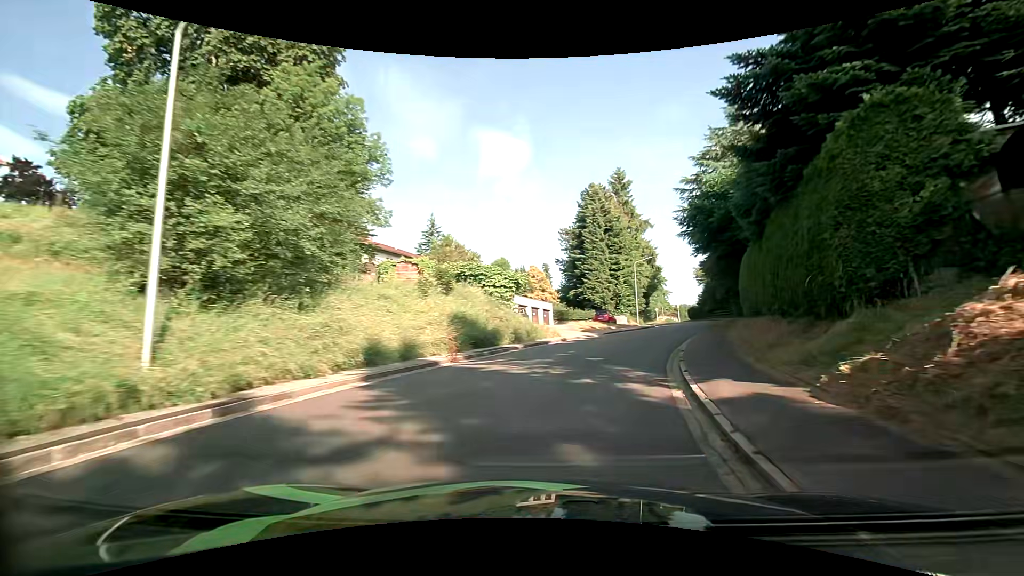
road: tertiary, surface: asphalt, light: Day
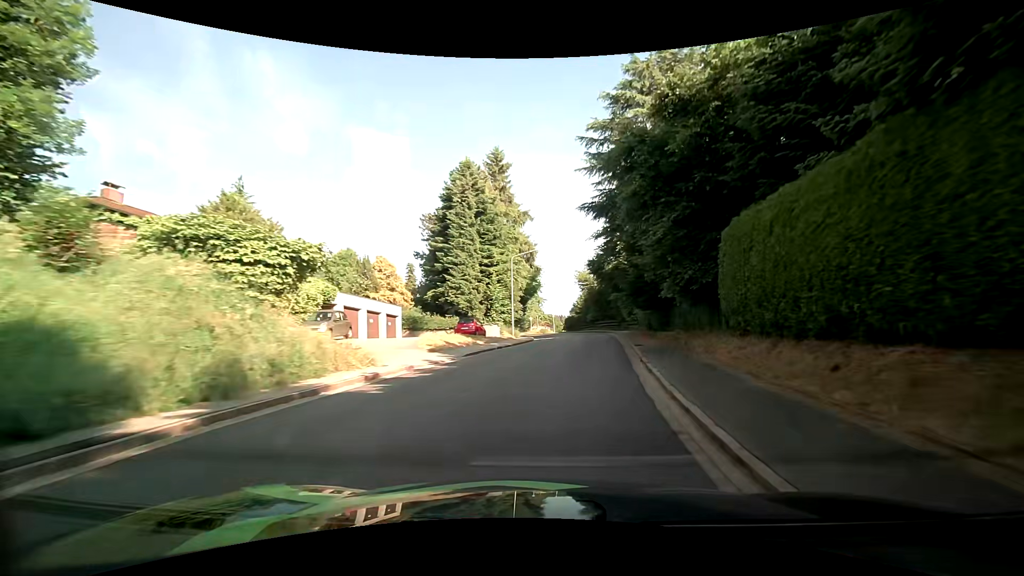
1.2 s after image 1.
(+1.9, +14.3) m; +14°
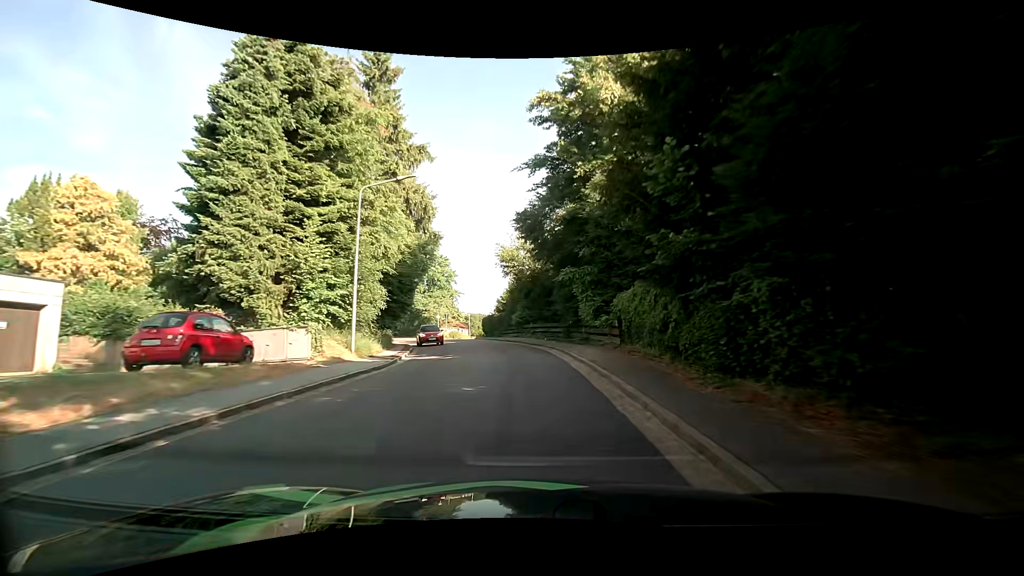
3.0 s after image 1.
(+2.5, +22.7) m; +9°
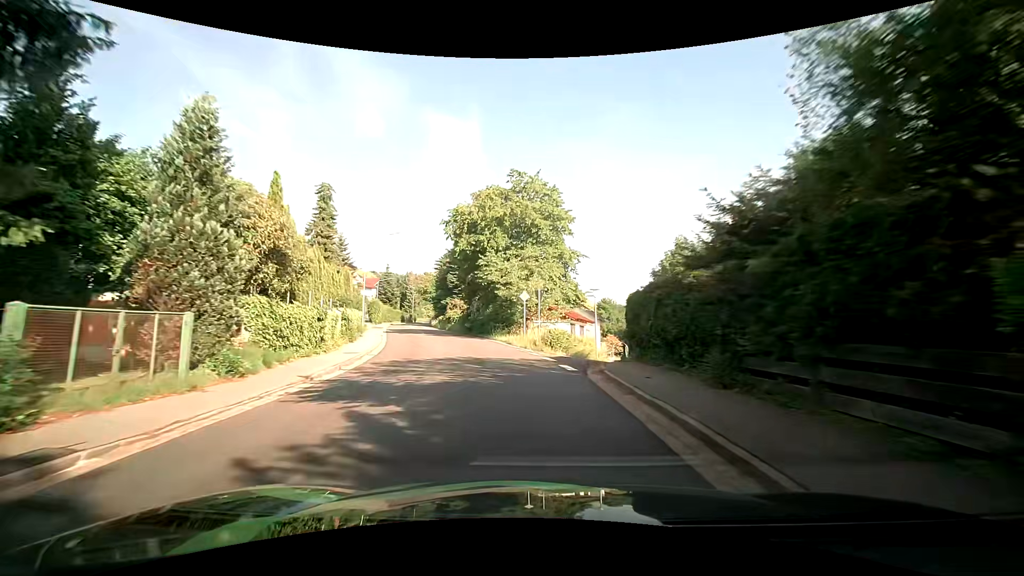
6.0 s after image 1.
(-3.5, +36.8) m; -14°
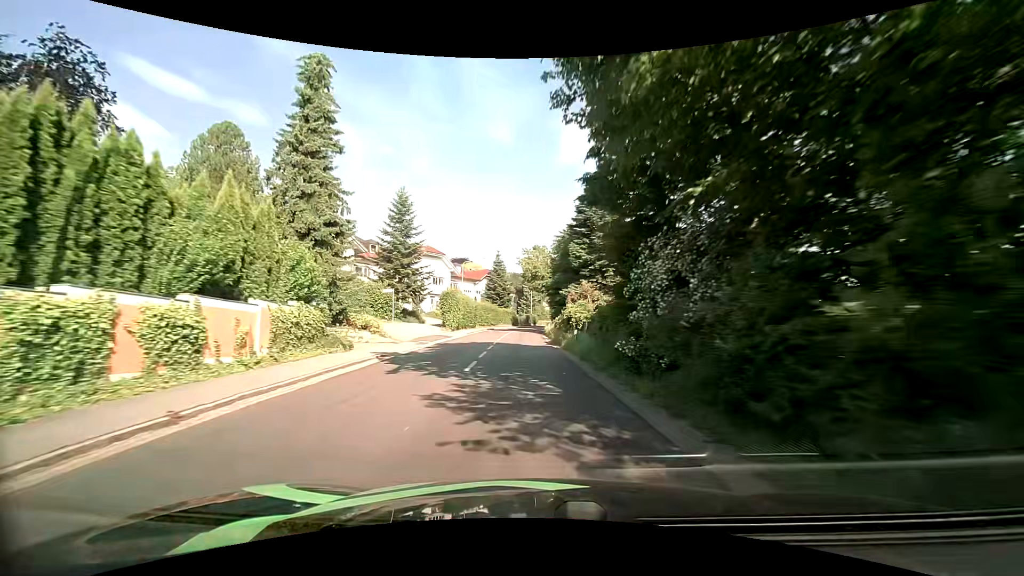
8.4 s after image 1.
(-5.3, +32.9) m; -17°
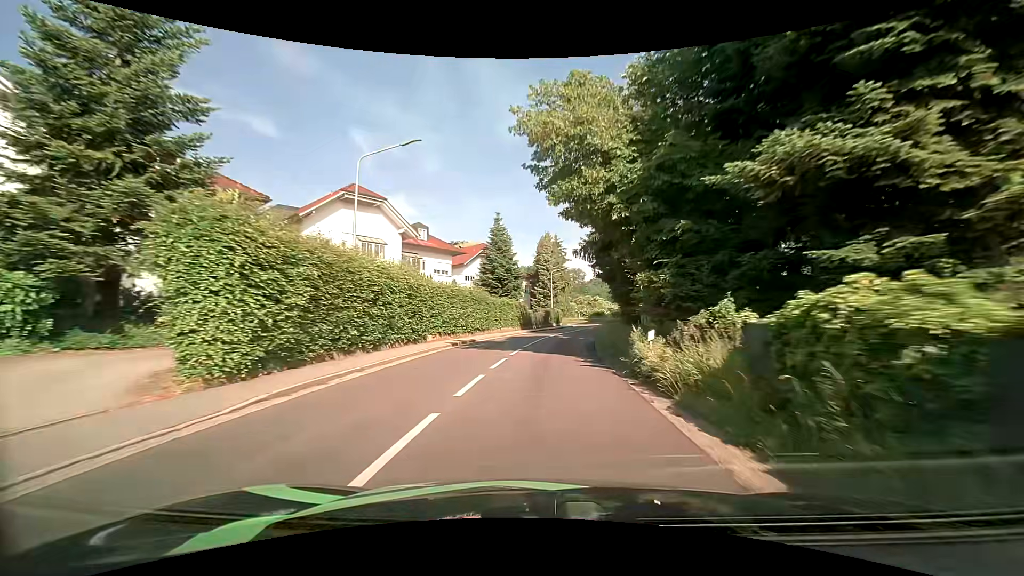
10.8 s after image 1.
(-1.1, +35.8) m; -2°
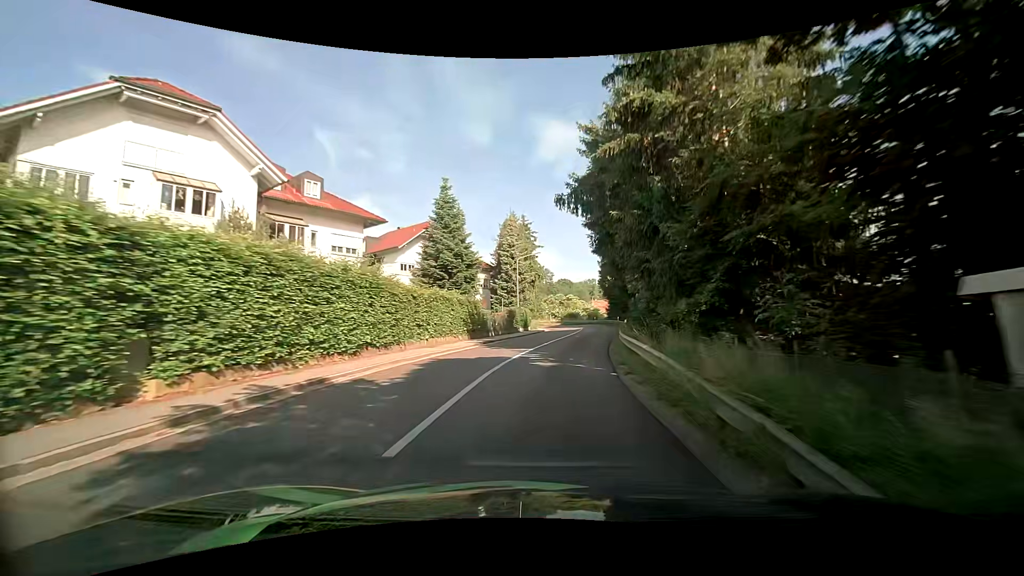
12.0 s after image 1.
(+0.2, +16.8) m; +2°
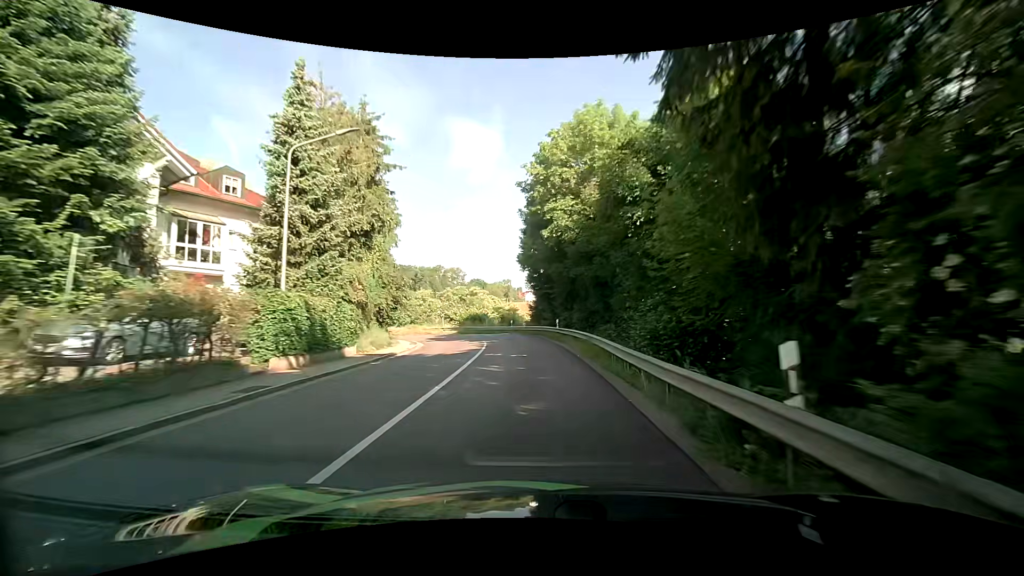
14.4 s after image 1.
(+3.7, +32.7) m; +12°
(0, +10) (-1, +20) (-1, +30) (-4, +40) (-8, +48) (-15, +56) (-24, +60) (-34, +62) (-44, +62) (-54, +59) m
